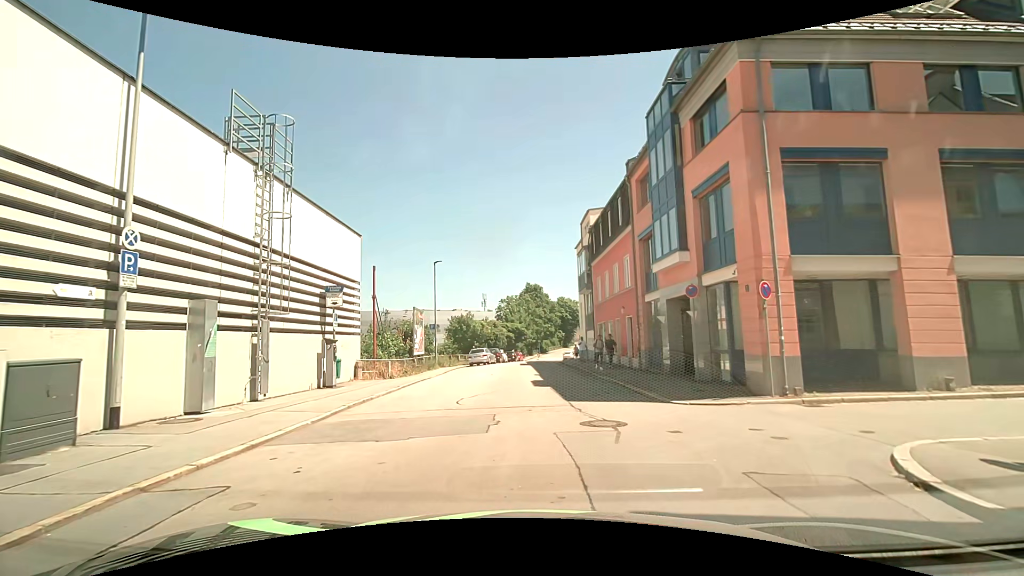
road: residential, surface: asphalt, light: Day
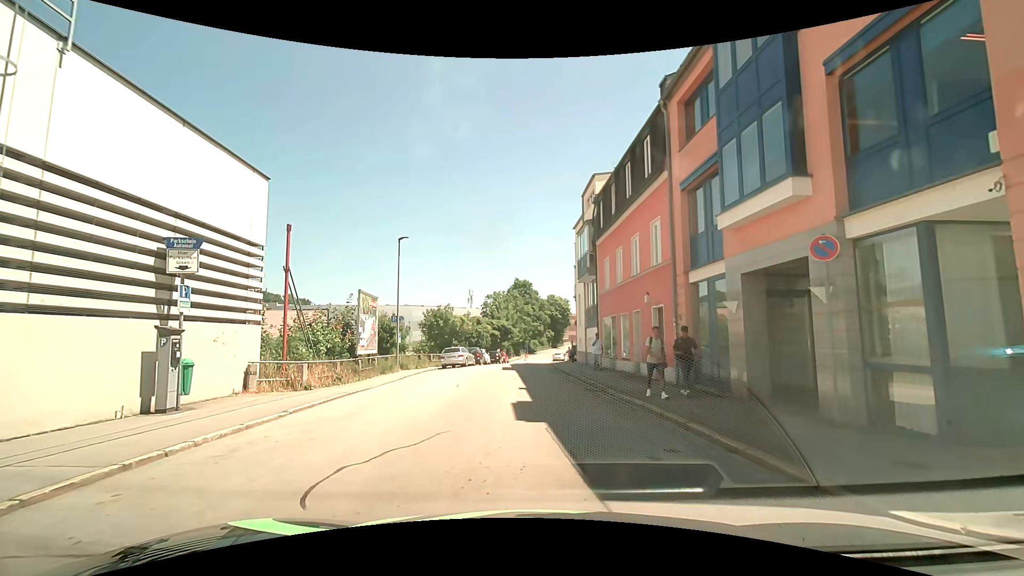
(0.0, +7.5) m; -1°
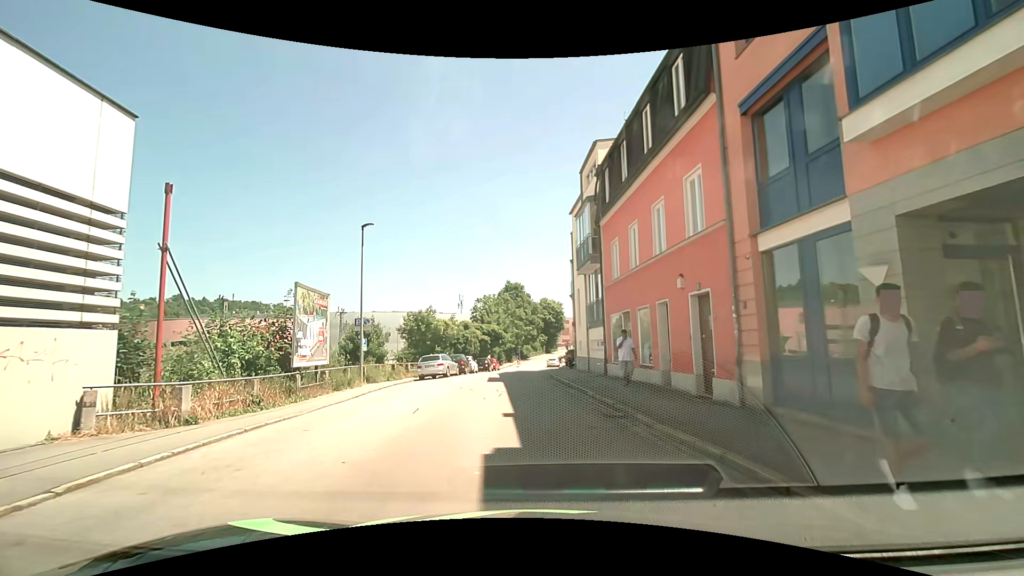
(+0.3, +5.2) m; +3°
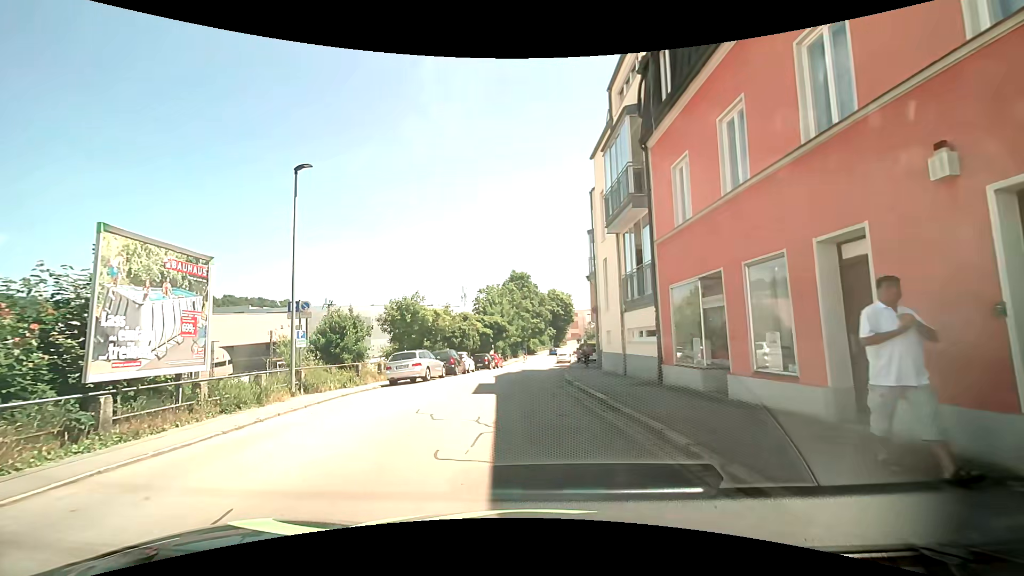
(0.0, +8.1) m; -1°
